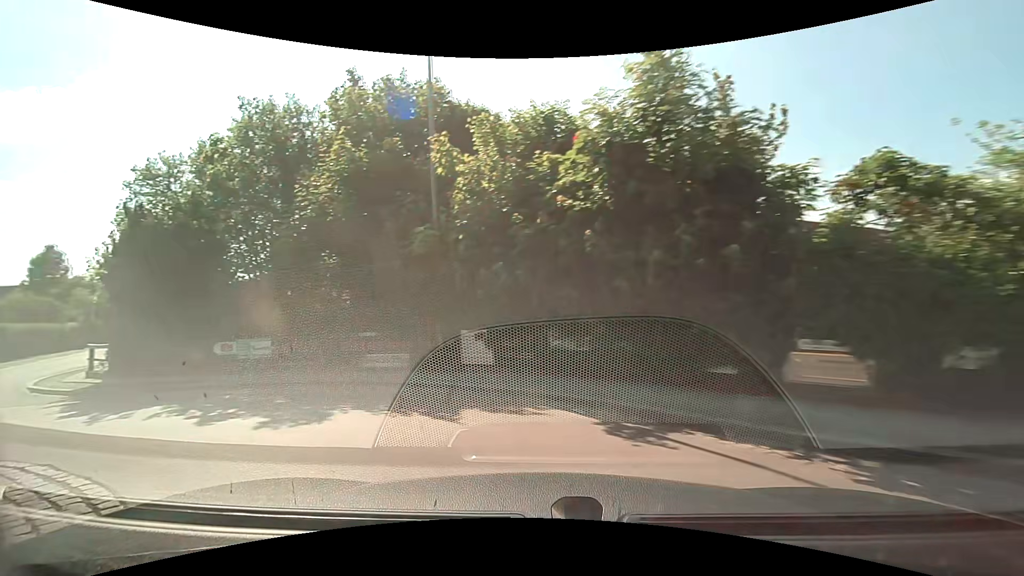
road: tertiary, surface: asphalt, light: Day
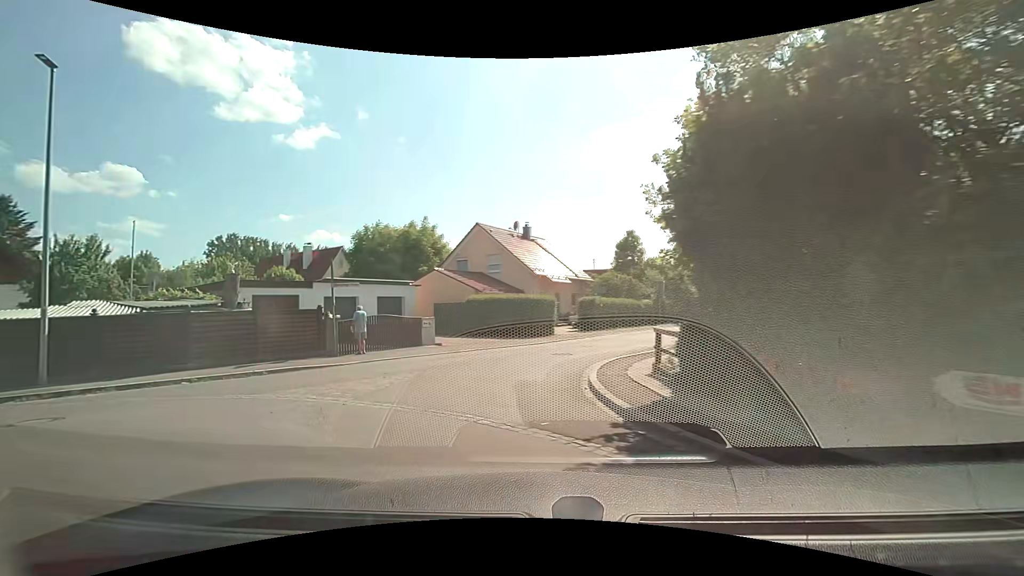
(-4.6, +7.8) m; -58°
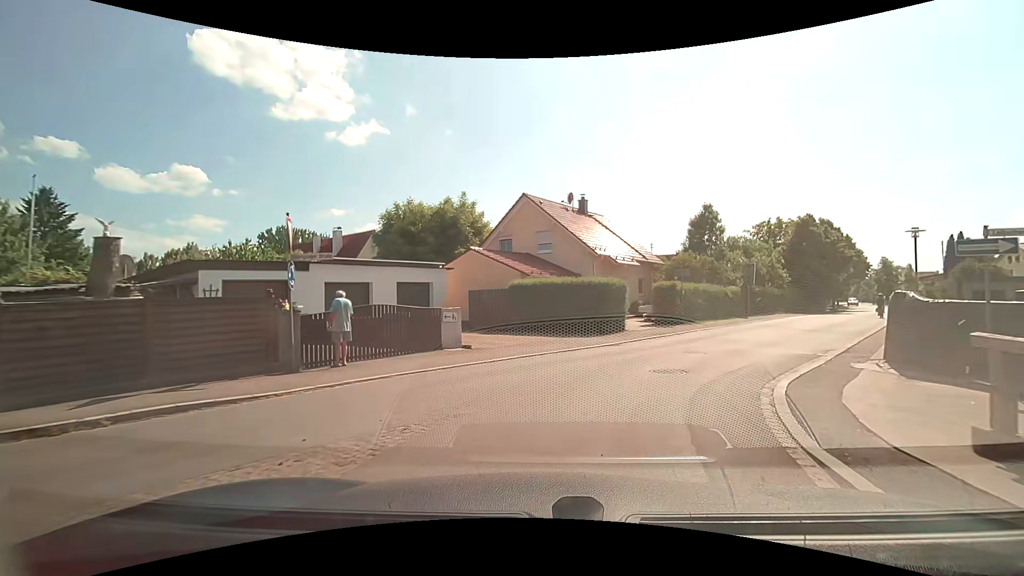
(-0.6, +7.0) m; -6°
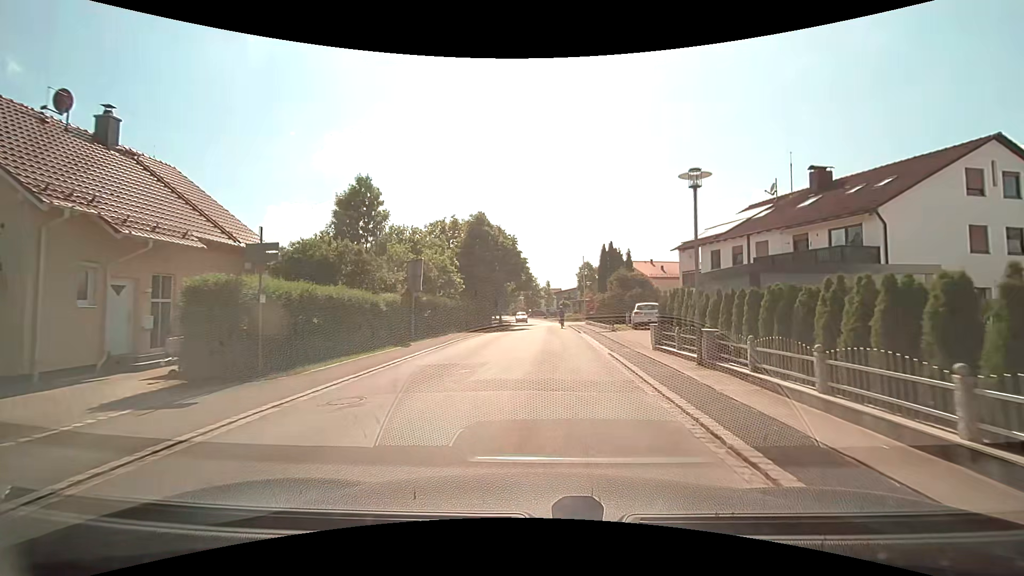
(+6.0, +15.5) m; +36°
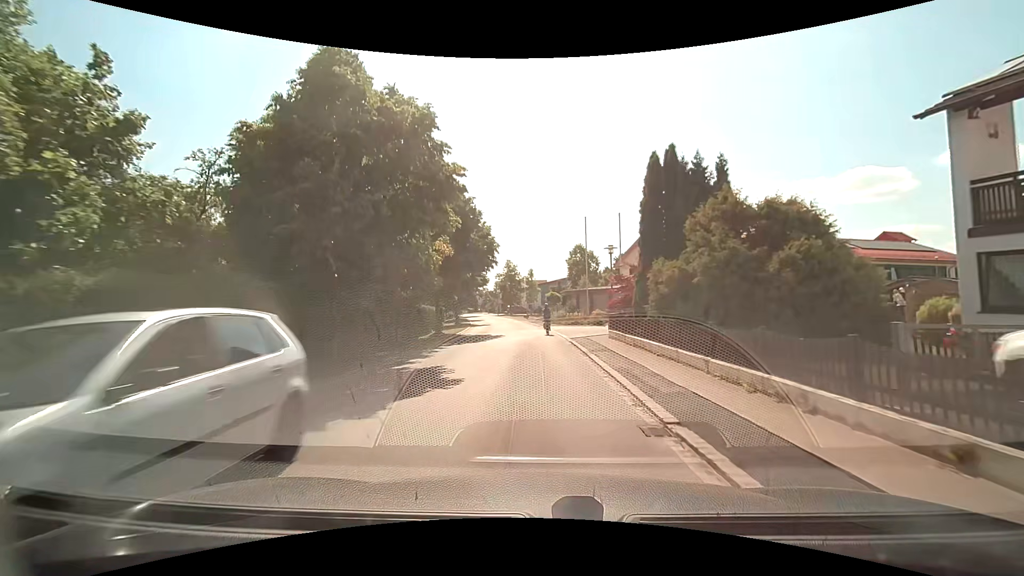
(+1.2, +27.9) m; +3°
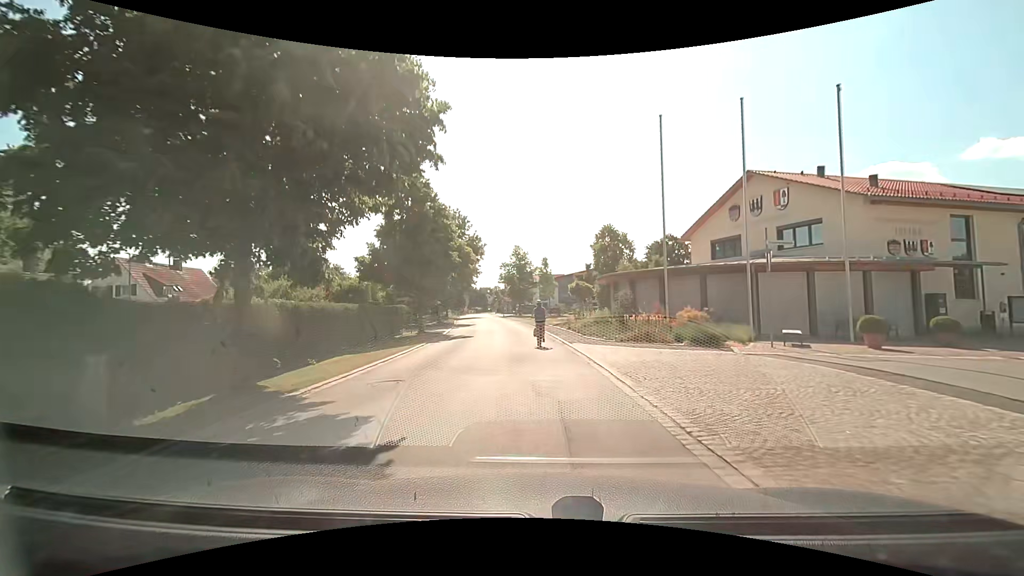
(-0.3, +22.1) m; -1°
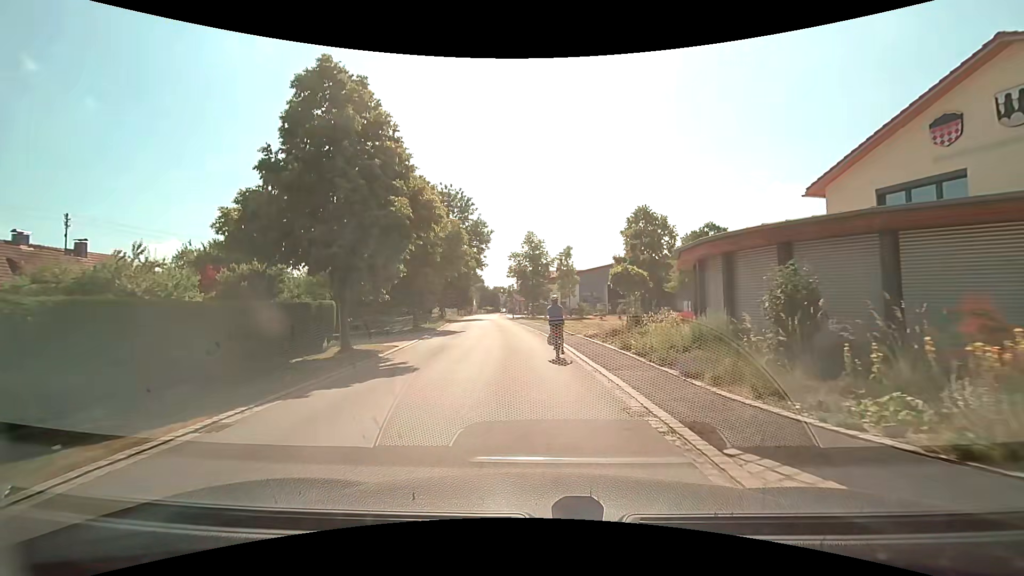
(-0.3, +14.7) m; -2°
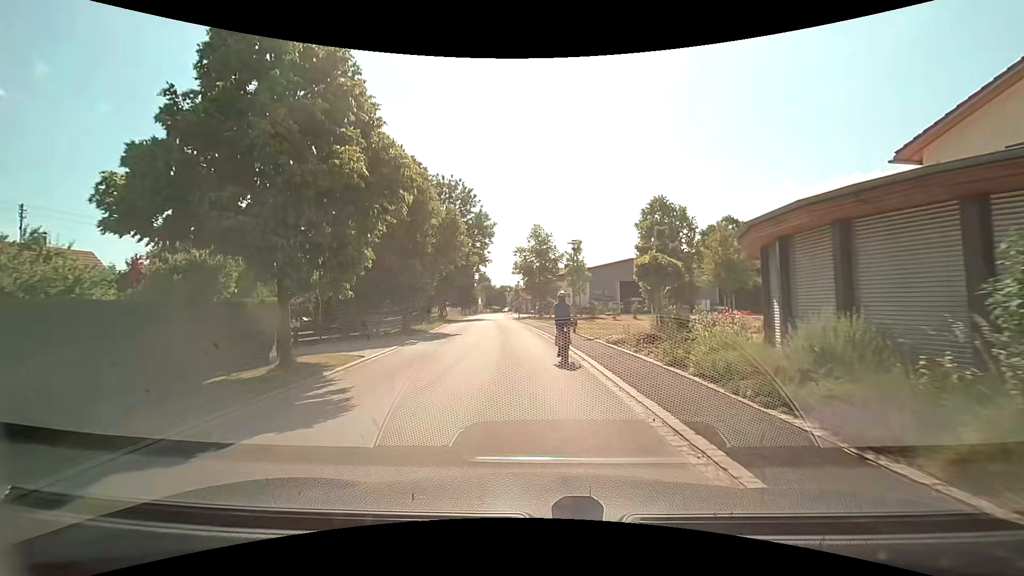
(-0.1, +4.7) m; -1°
(0, +10) (-1, +20) (-2, +30) (-3, +40) (-4, +50) (-5, +60) (-7, +70) (-9, +79) (-10, +89) (-9, +99) m
